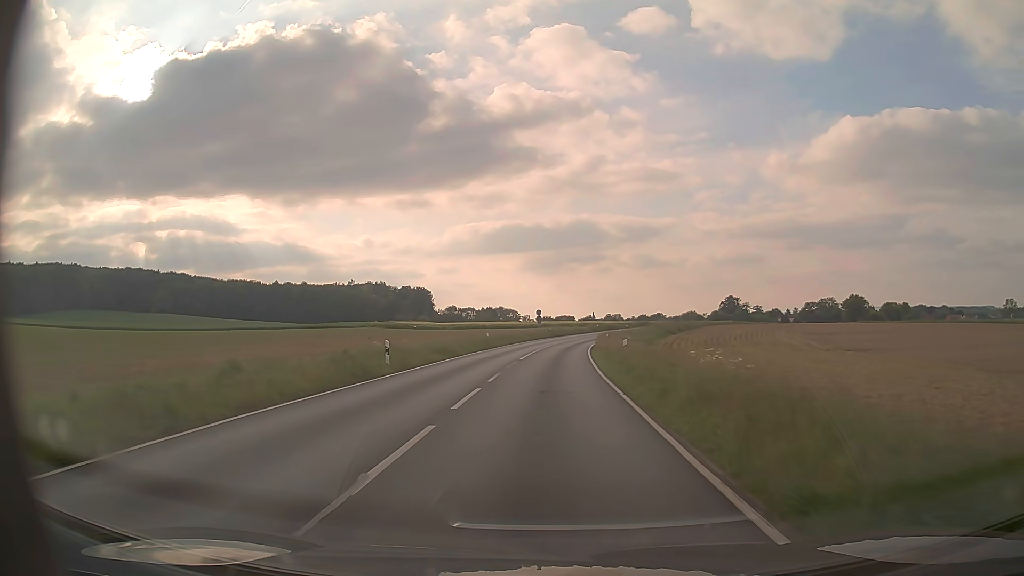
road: primary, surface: asphalt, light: Day
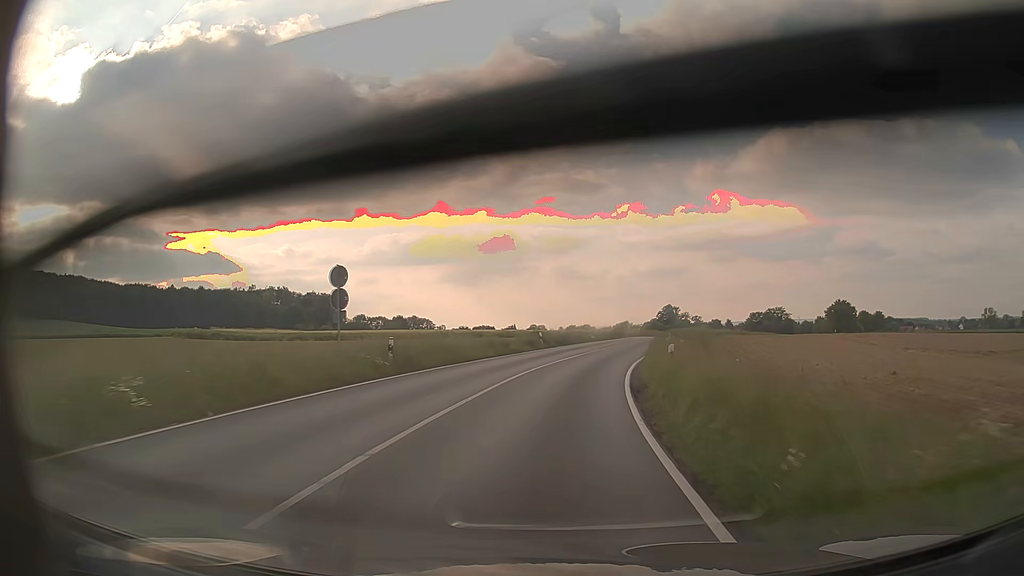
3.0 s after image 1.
(+2.3, +55.4) m; +6°
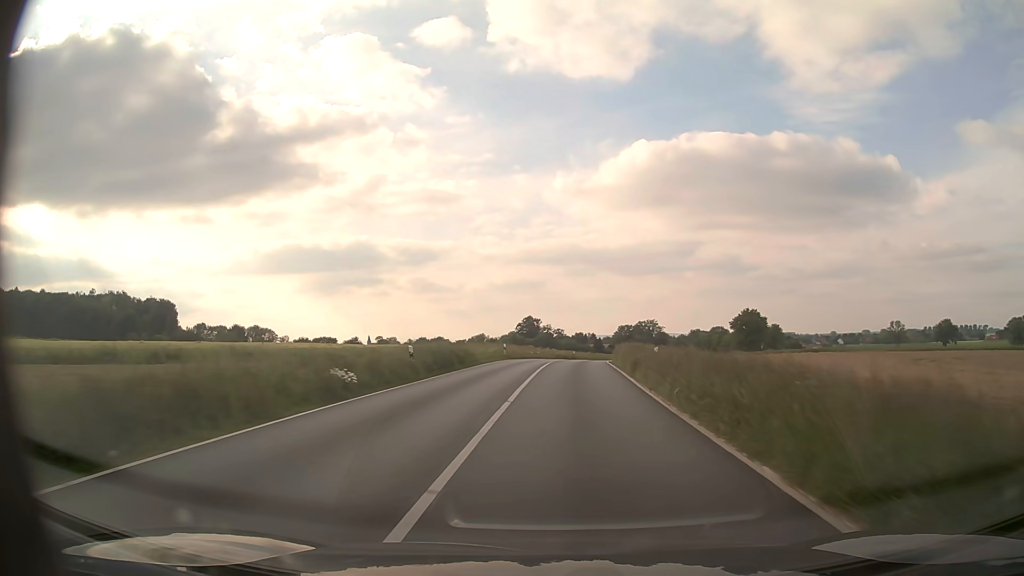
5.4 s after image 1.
(+4.8, +43.7) m; +12°
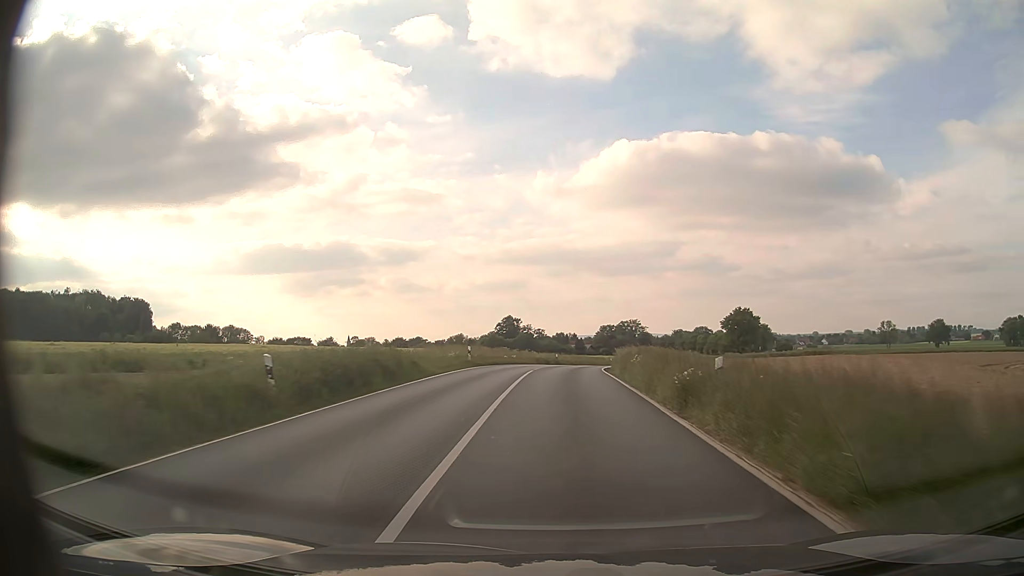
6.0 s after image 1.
(+0.2, +11.0) m; +2°
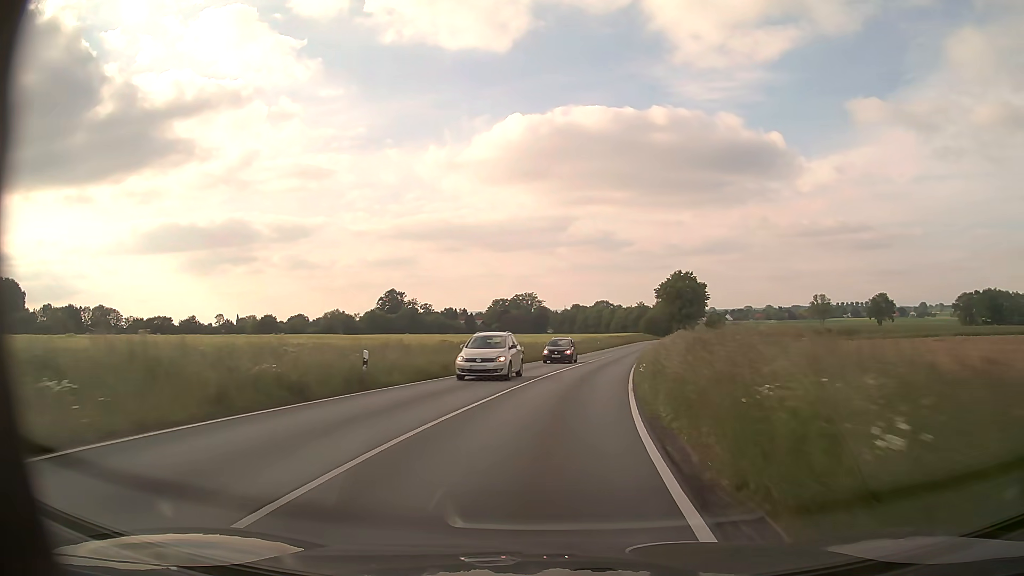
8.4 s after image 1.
(+2.6, +44.2) m; +9°
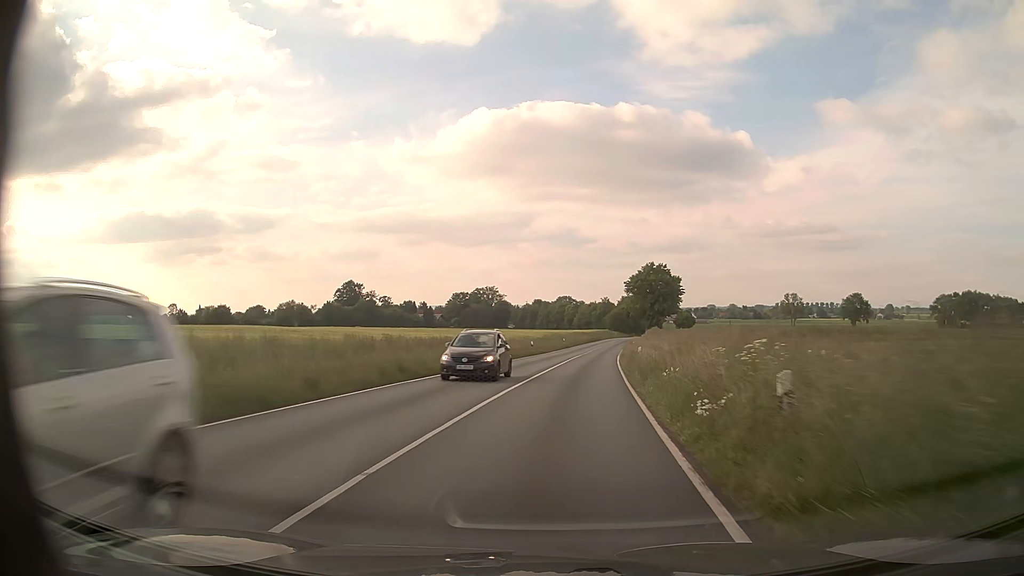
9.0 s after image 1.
(+0.3, +11.2) m; +3°
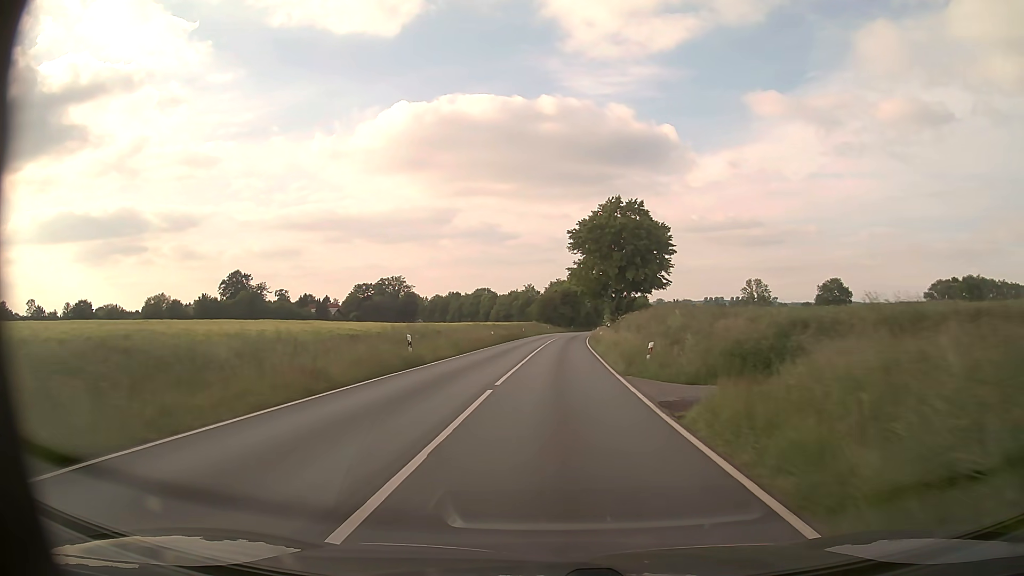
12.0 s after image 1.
(+4.3, +56.5) m; +7°
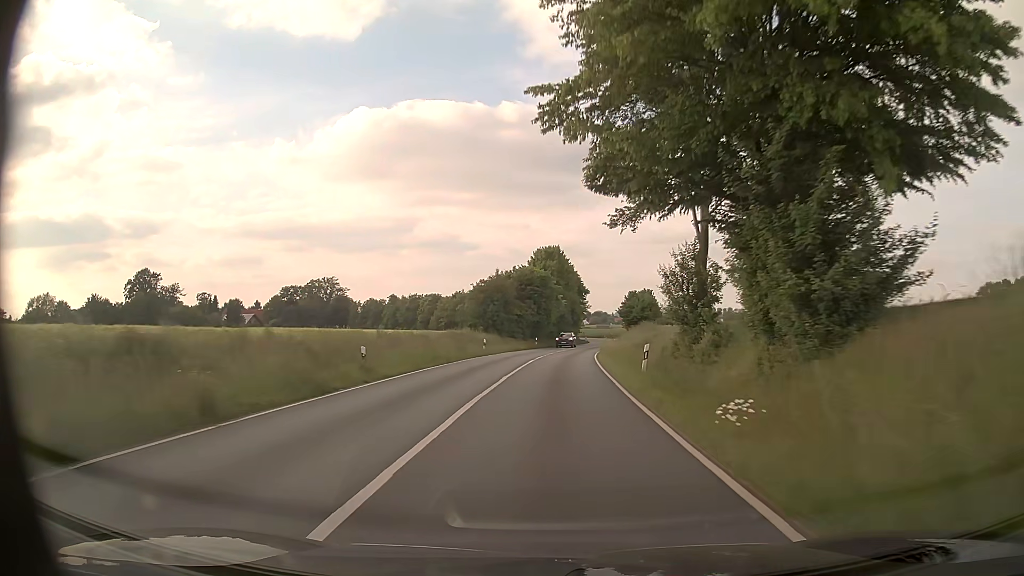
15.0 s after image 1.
(+1.6, +55.8) m; +3°
(0, +10) (0, +20) (+1, +30) (+1, +40) (+2, +50) (+3, +60) (+4, +70) (+6, +80) (+7, +90) (+9, +99) m
